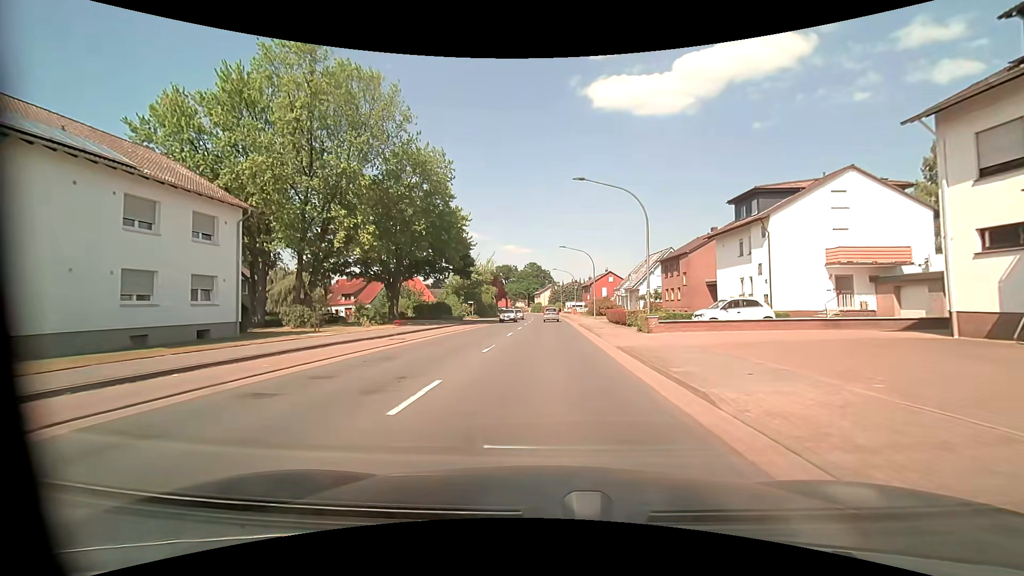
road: secondary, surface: asphalt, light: Day
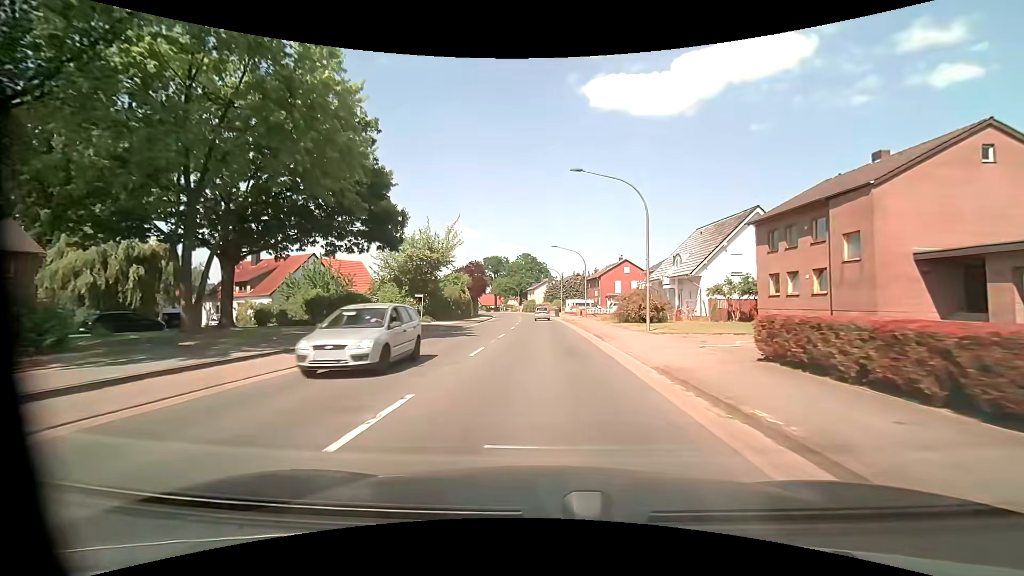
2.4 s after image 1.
(+0.2, +29.4) m; 0°
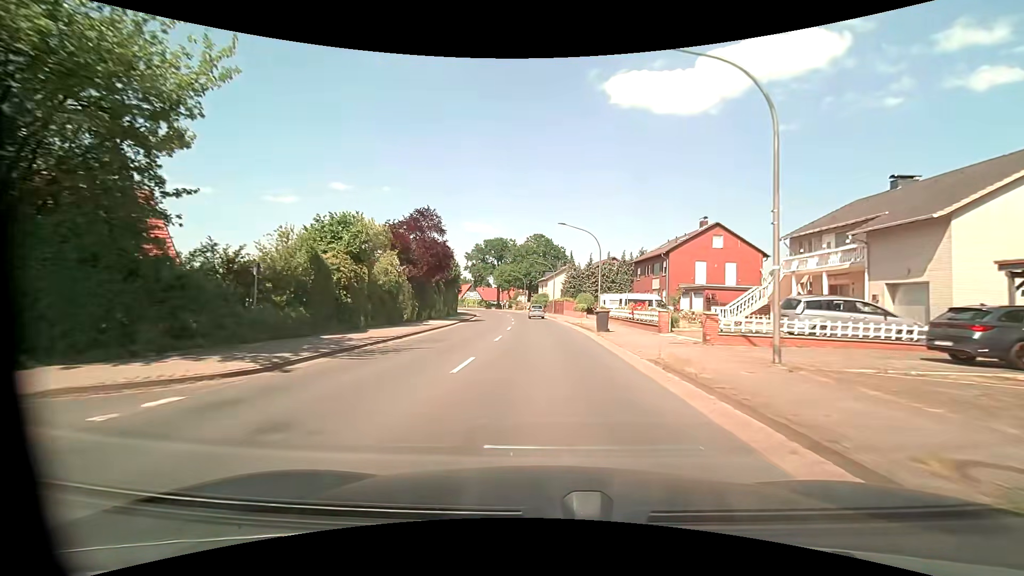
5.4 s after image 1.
(-0.4, +40.5) m; -1°
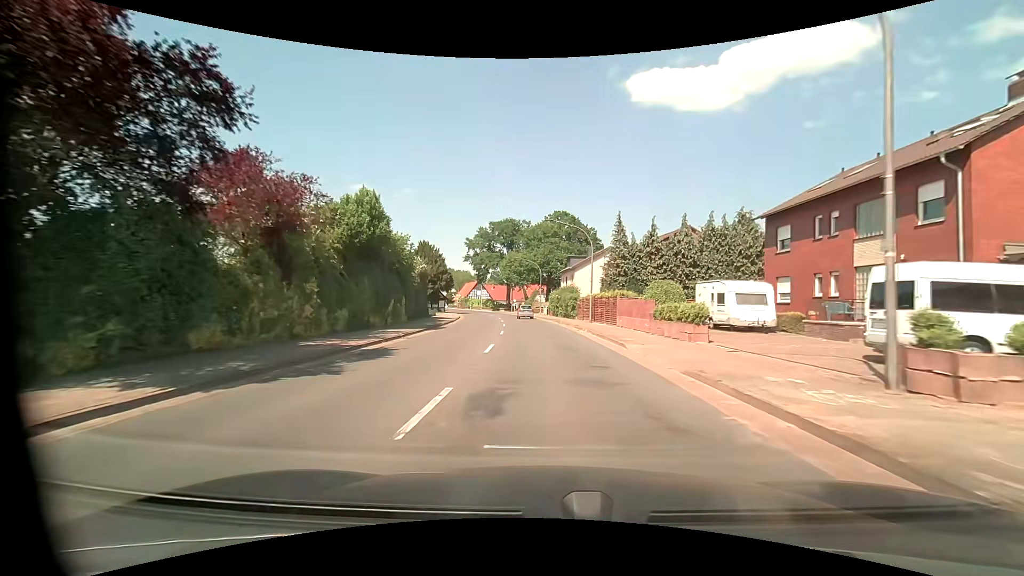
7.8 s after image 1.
(-0.8, +32.2) m; -3°
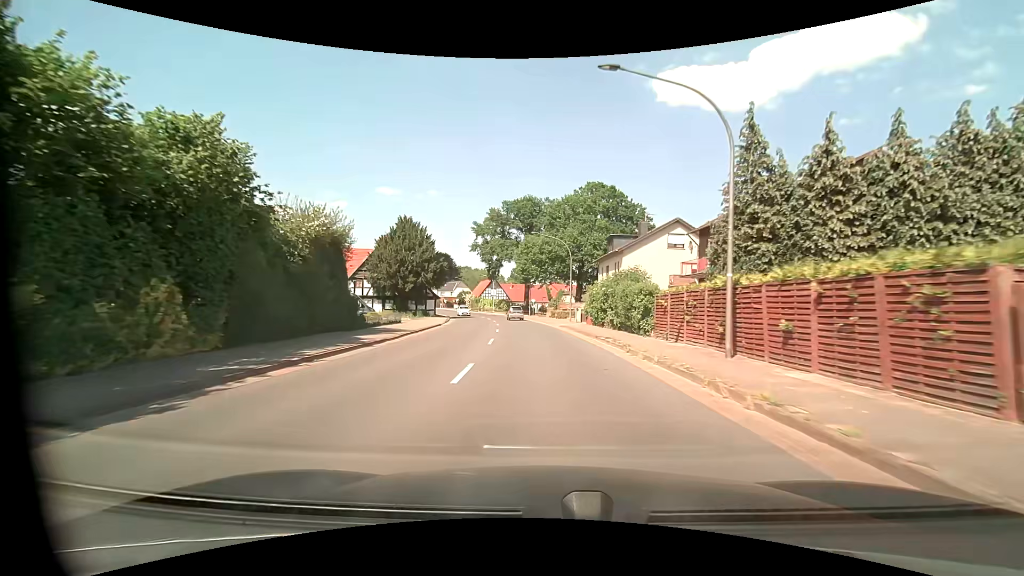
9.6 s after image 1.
(-0.5, +23.9) m; -2°
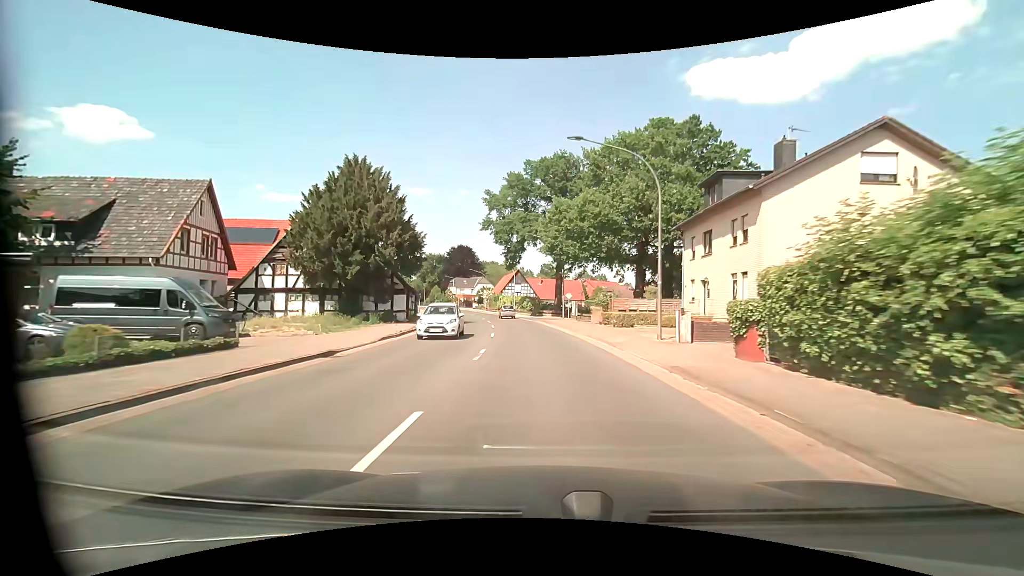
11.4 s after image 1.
(-0.9, +23.7) m; -4°
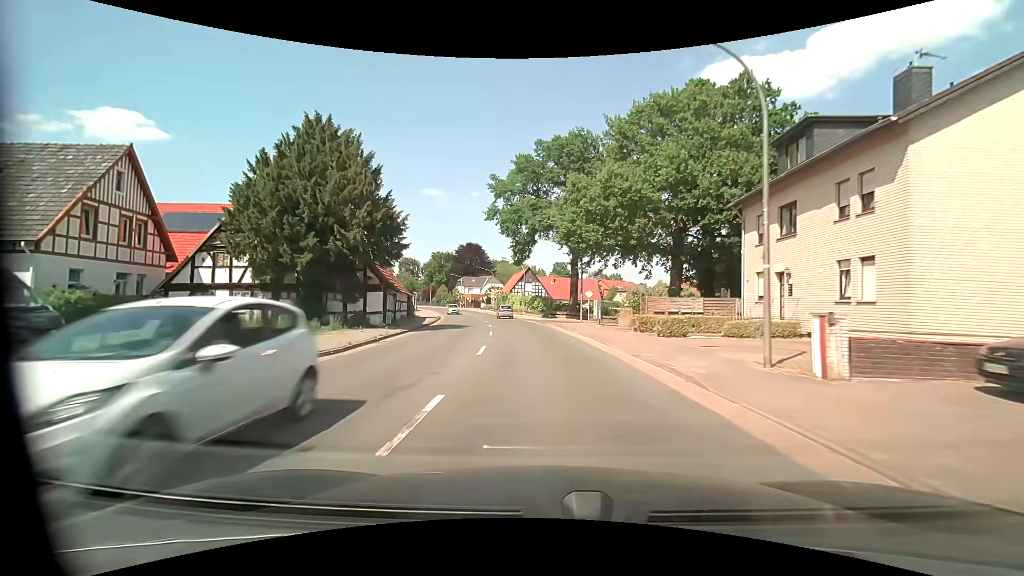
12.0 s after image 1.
(-0.1, +7.9) m; -2°
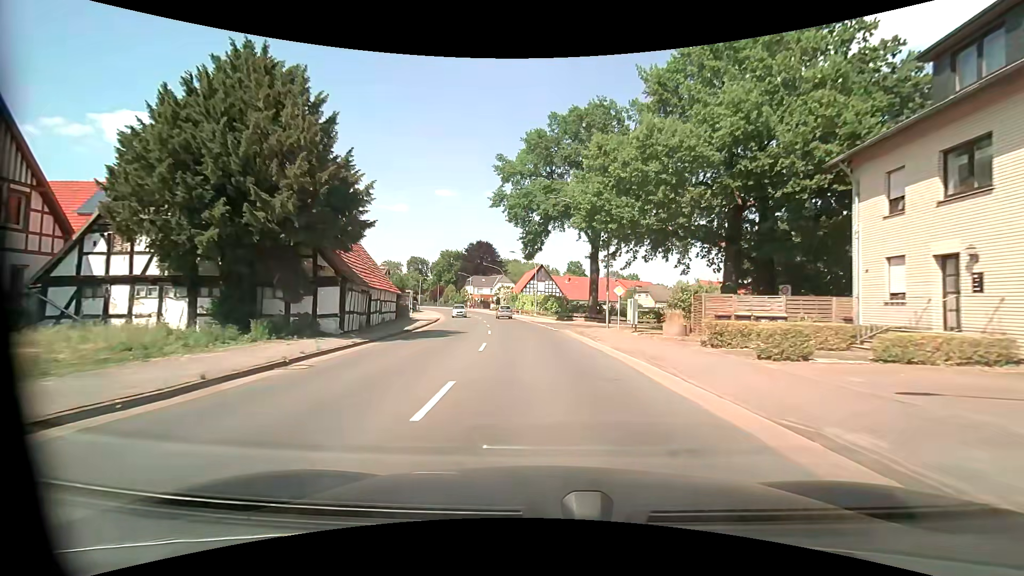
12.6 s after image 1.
(-0.1, +7.9) m; -1°
(0, +10) (-1, +20) (-2, +30) (-3, +40) (-4, +50) (-6, +60) (-8, +69) (-11, +79) (-14, +89) (-17, +98) m
